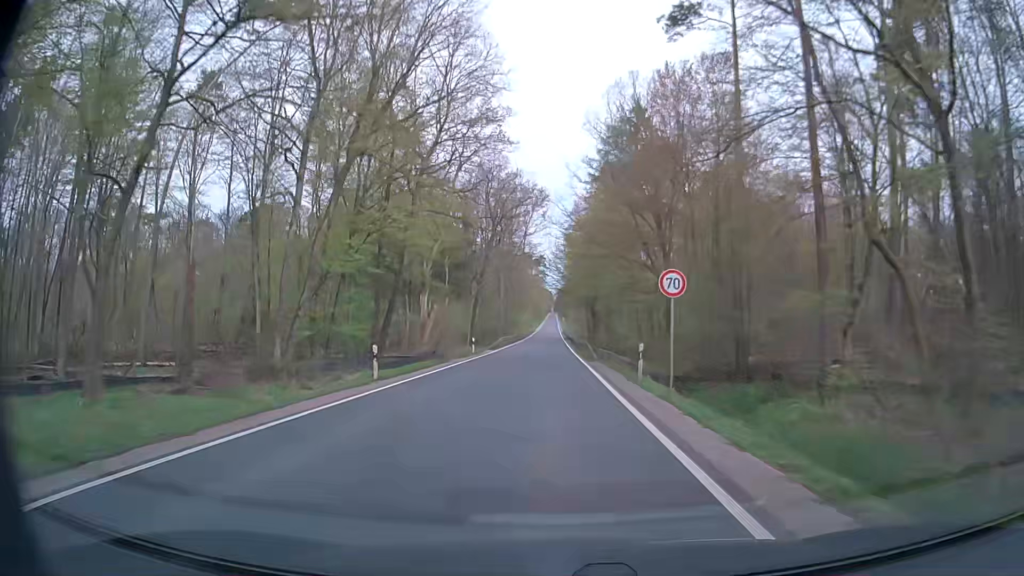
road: secondary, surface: asphalt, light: Day
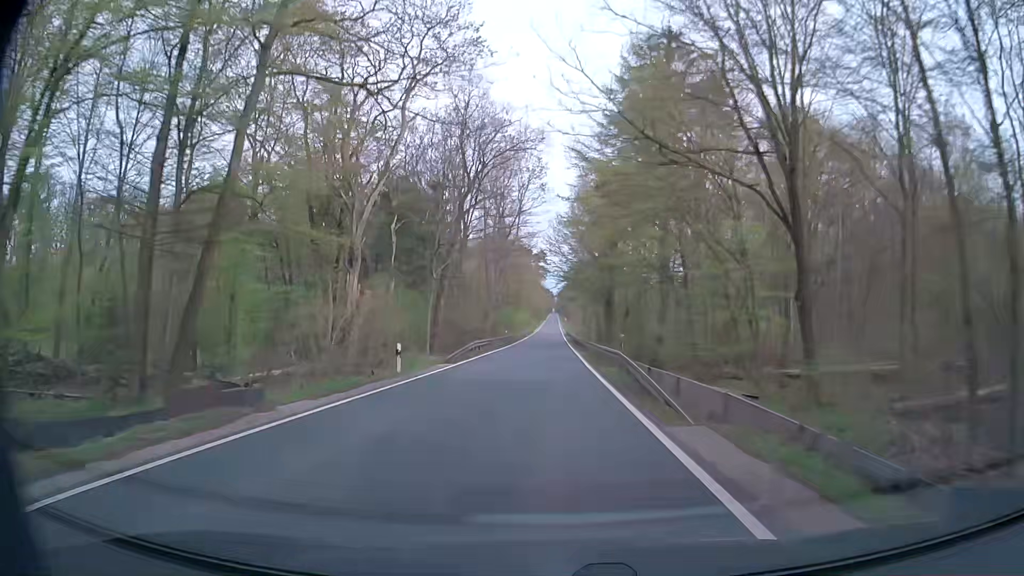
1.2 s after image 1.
(-0.1, +21.6) m; 0°
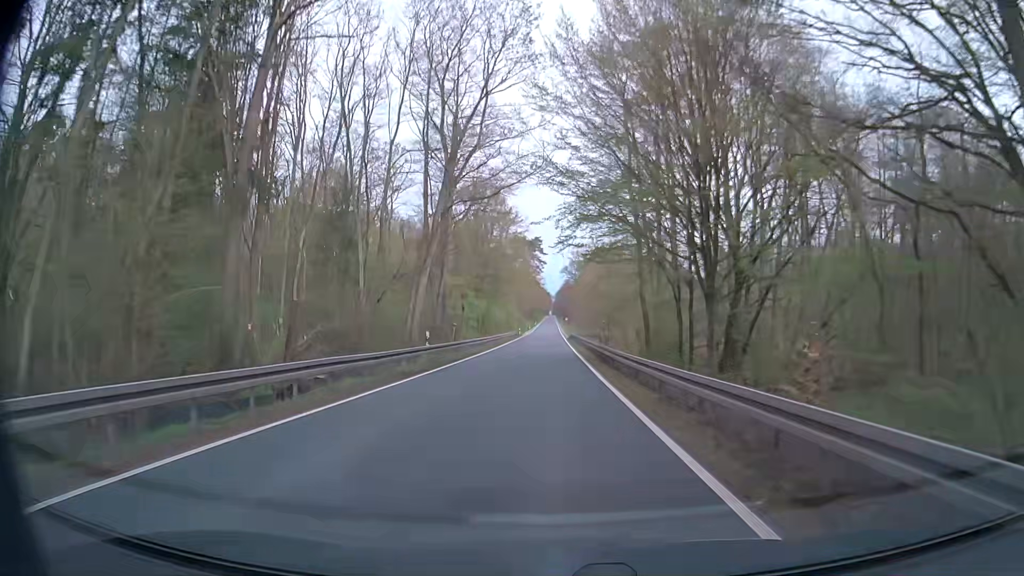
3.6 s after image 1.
(-0.4, +43.1) m; 0°
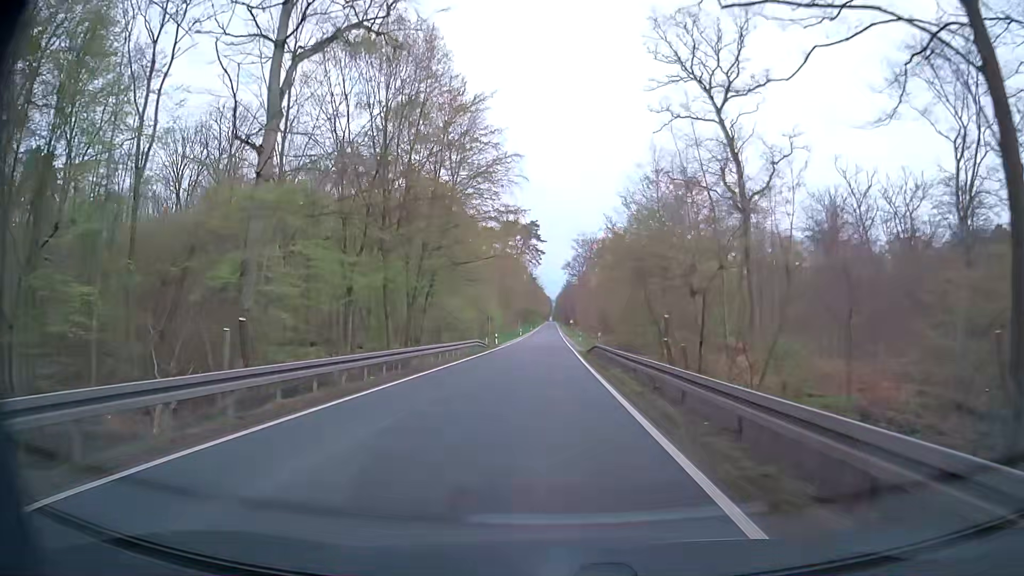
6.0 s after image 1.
(-0.3, +42.8) m; -1°
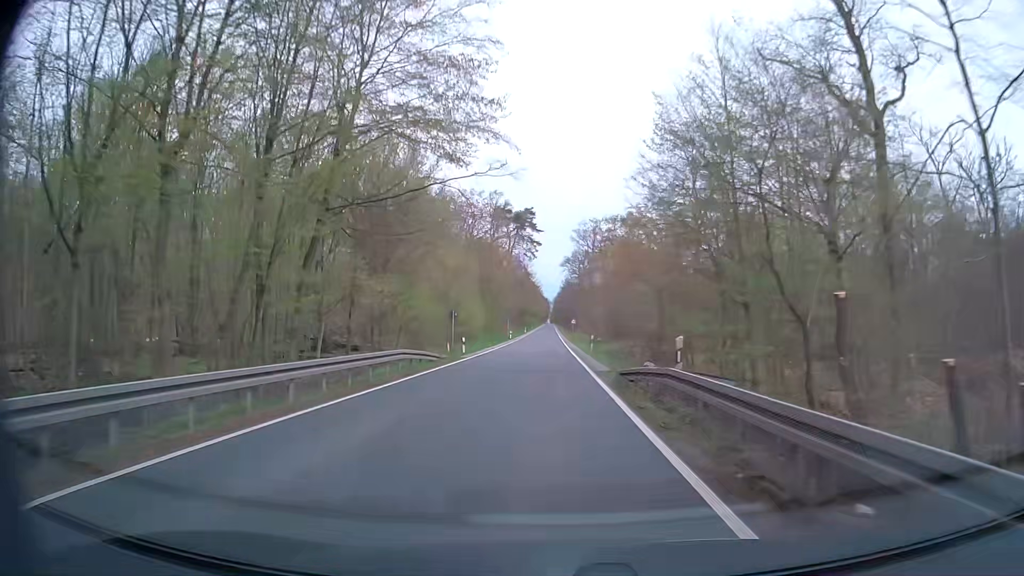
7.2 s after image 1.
(+0.4, +21.3) m; +1°
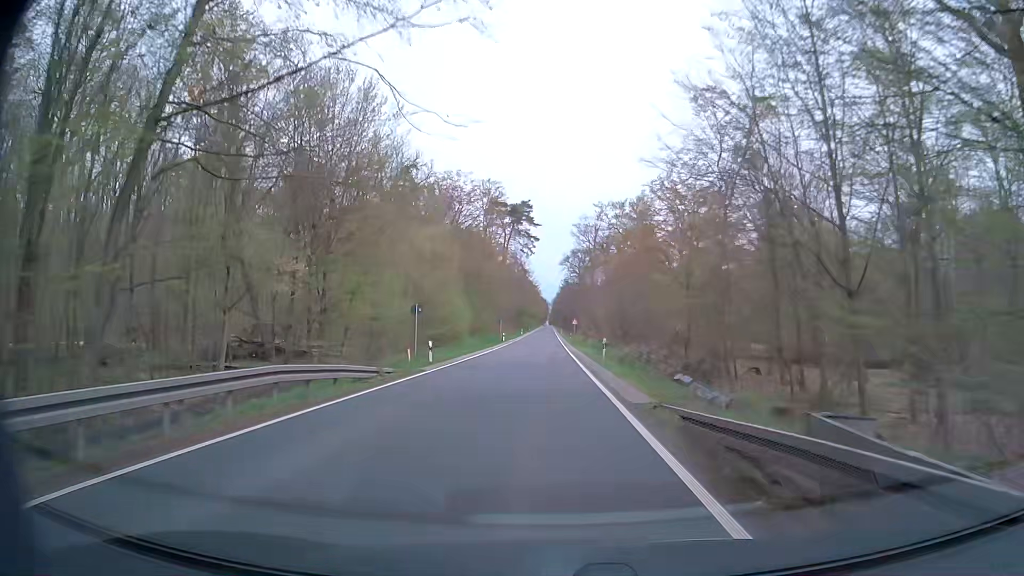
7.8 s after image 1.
(0.0, +10.7) m; 0°
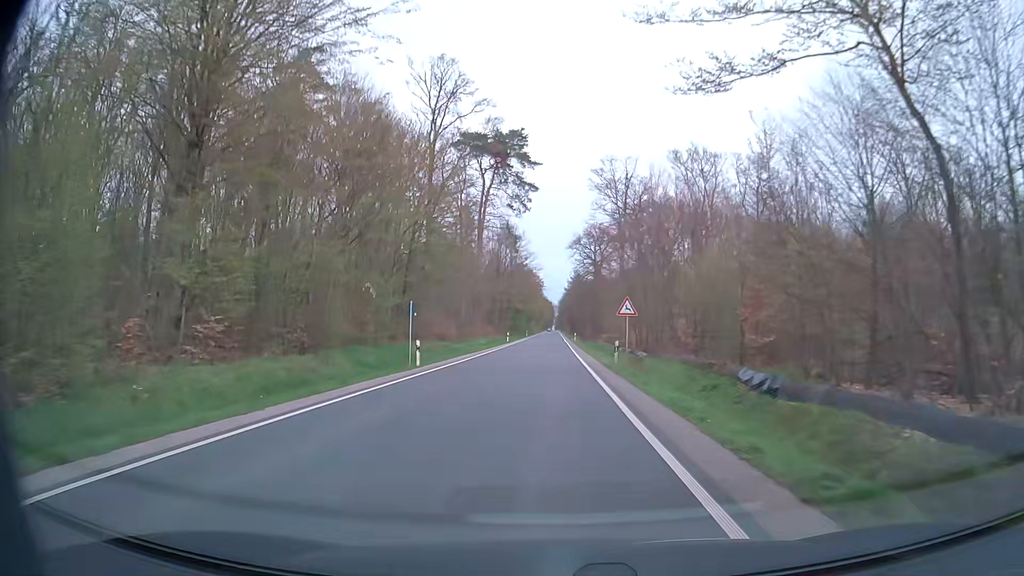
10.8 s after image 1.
(-0.3, +53.2) m; -1°
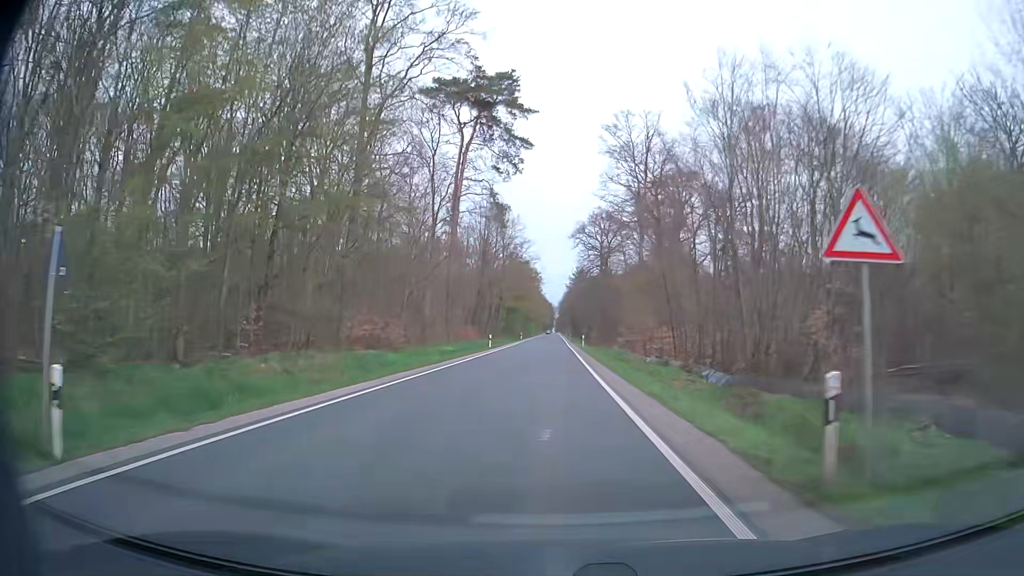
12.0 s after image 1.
(0.0, +21.3) m; 0°
(0, +10) (0, +20) (0, +30) (0, +40) (0, +50) (0, +60) (0, +70) (0, +80) (0, +90) (0, +100) m
